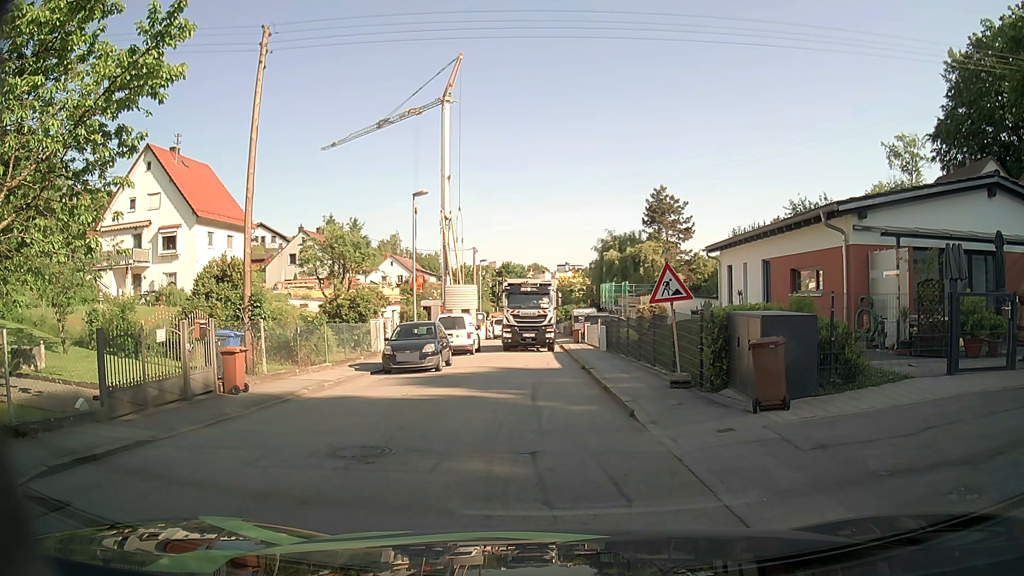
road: residential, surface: asphalt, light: Day
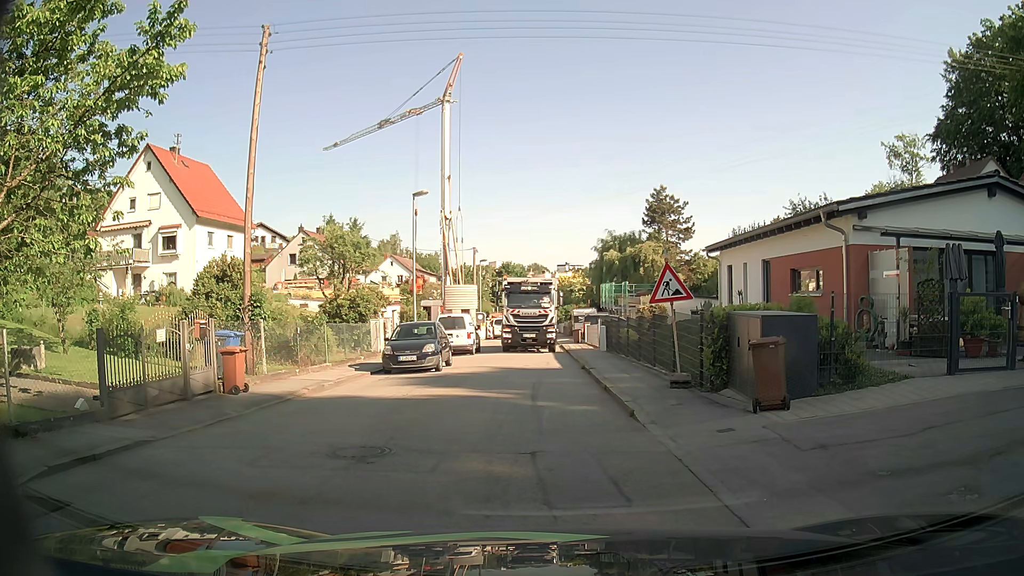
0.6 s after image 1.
(0.0, 0.0) m; 0°
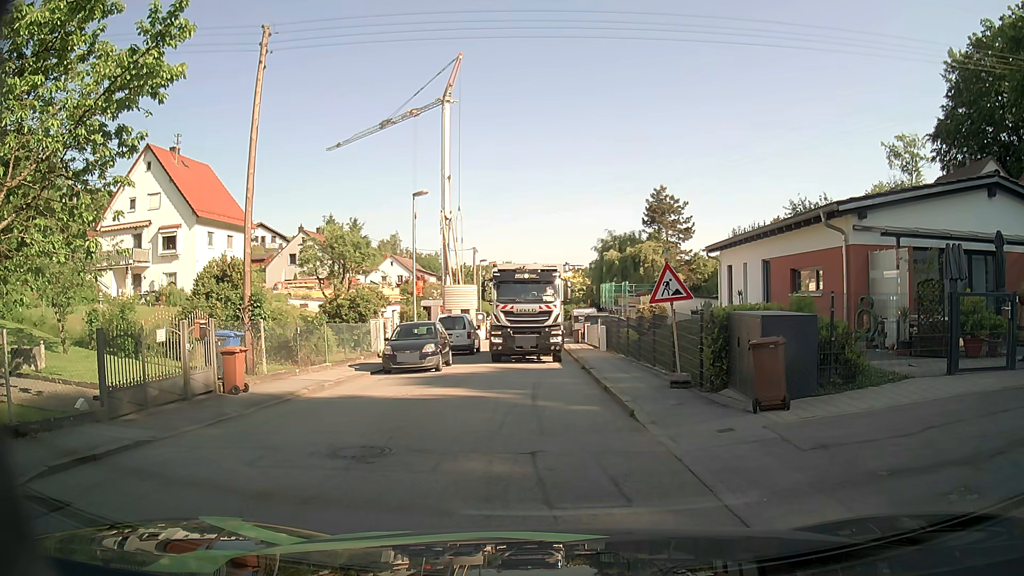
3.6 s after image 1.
(0.0, 0.0) m; 0°
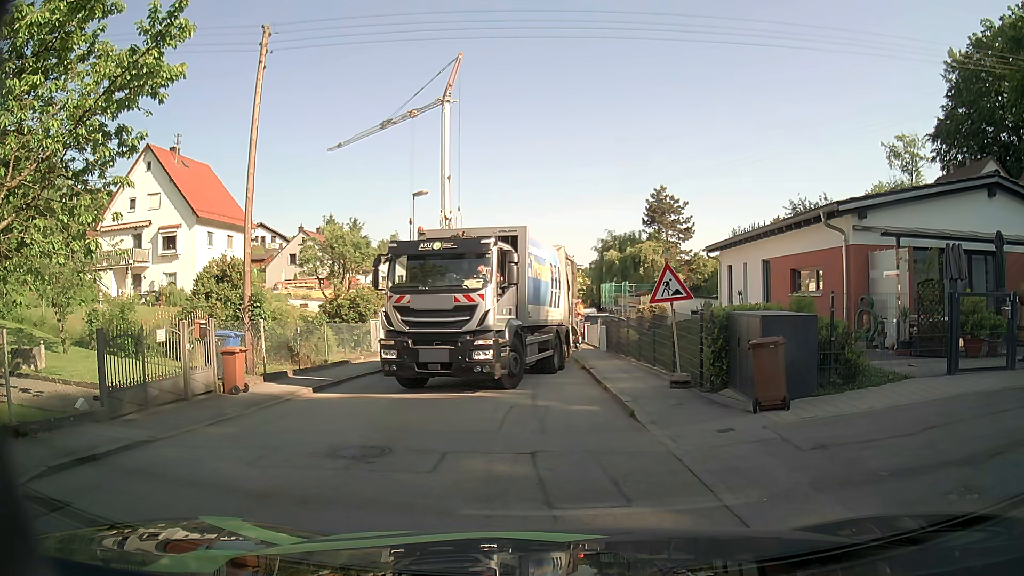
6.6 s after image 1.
(0.0, 0.0) m; 0°
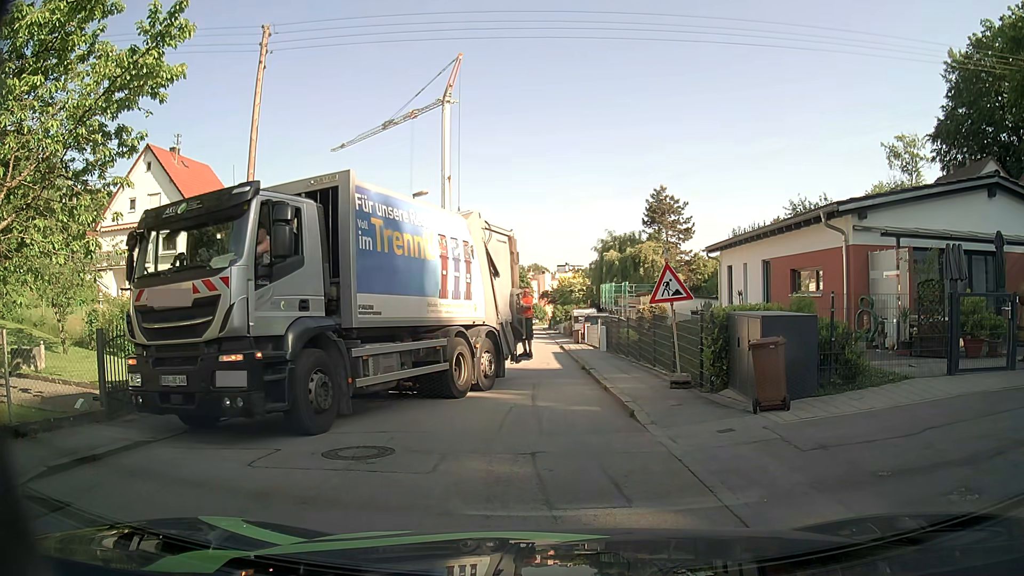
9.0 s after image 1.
(0.0, 0.0) m; 0°
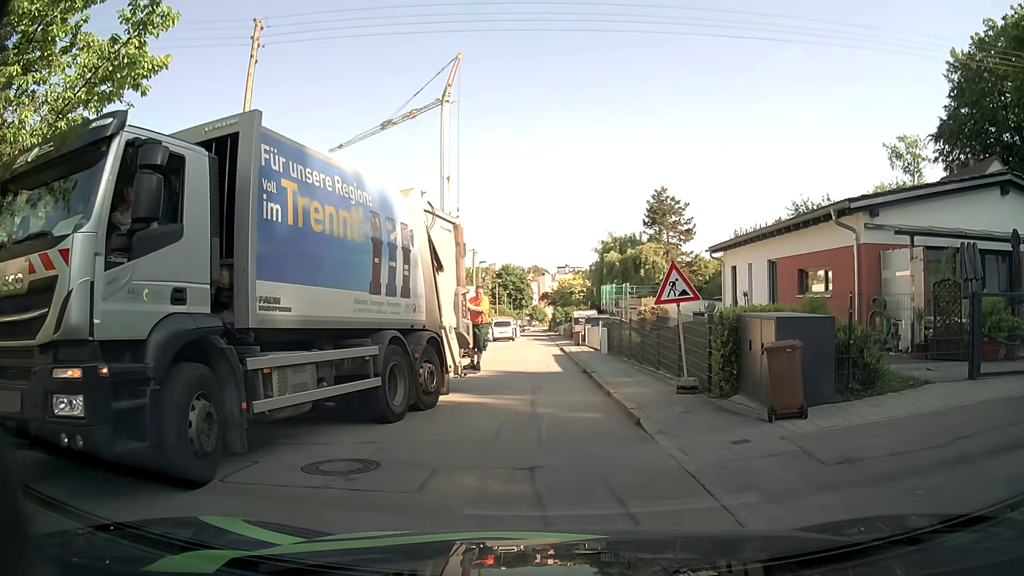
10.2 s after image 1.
(0.0, +0.7) m; 0°
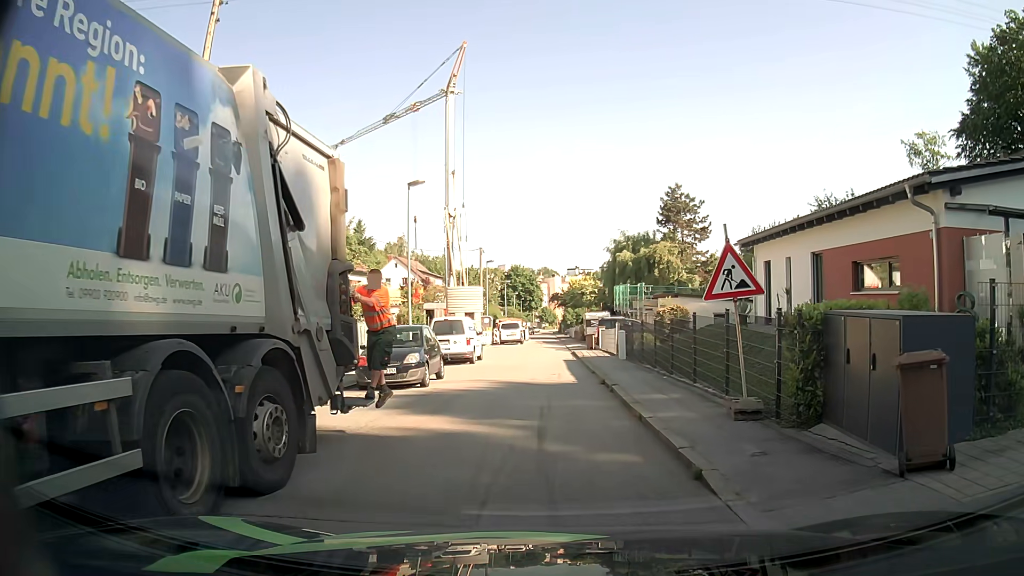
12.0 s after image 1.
(+0.1, +3.2) m; +1°
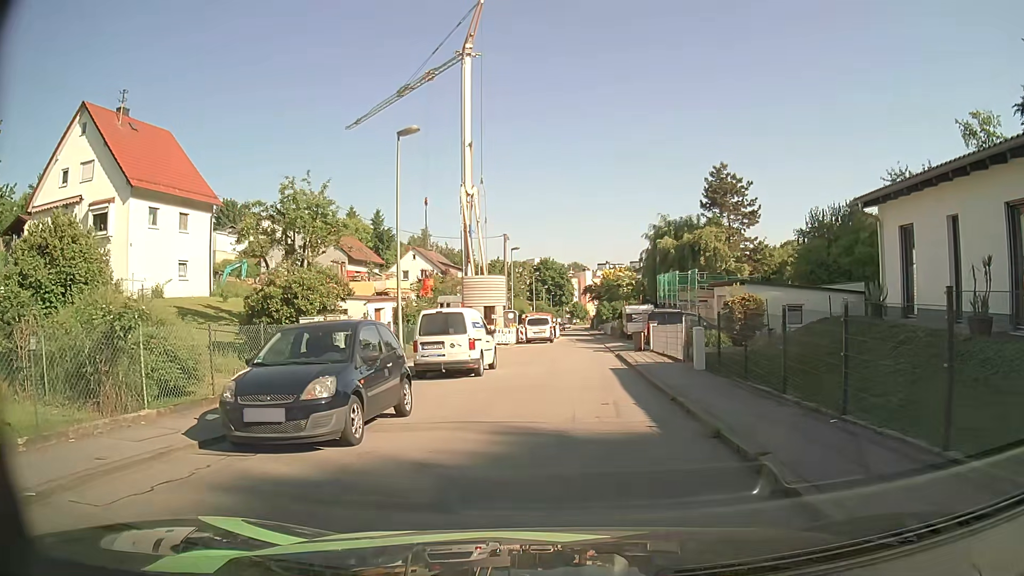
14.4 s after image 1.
(-0.2, +8.4) m; -3°
